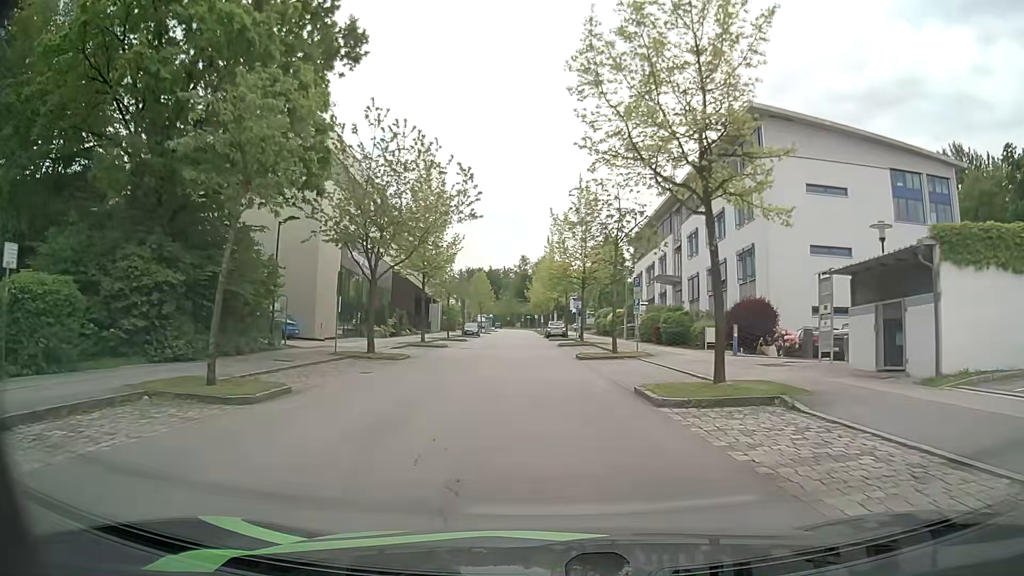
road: residential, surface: asphalt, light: Day
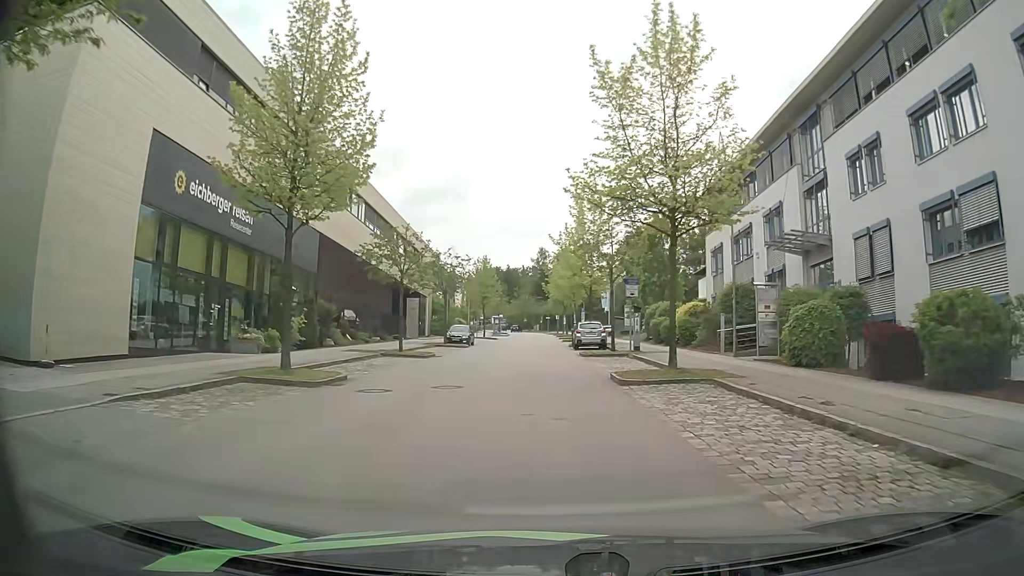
(0.0, +24.1) m; -1°
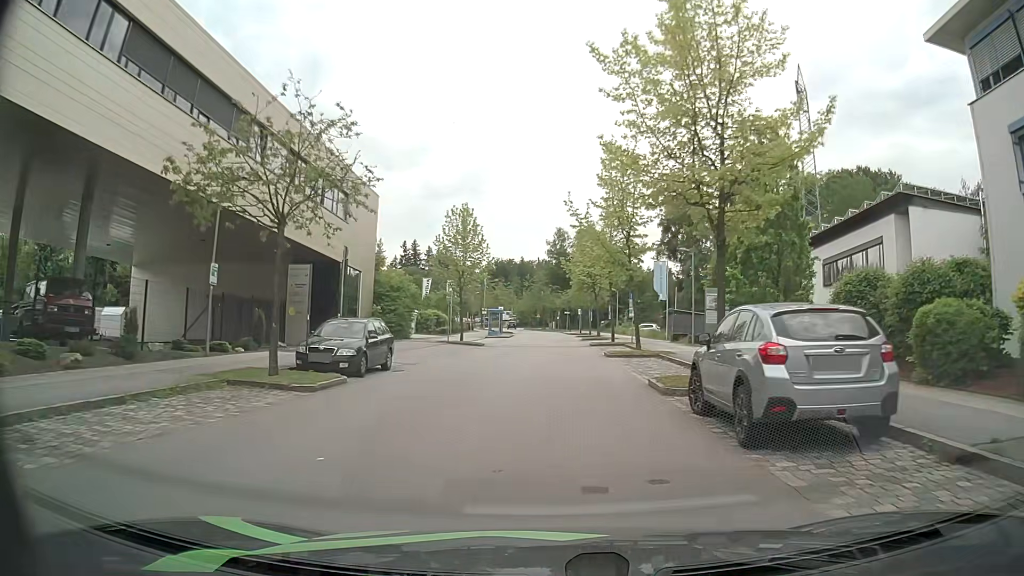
(-0.4, +30.5) m; -2°
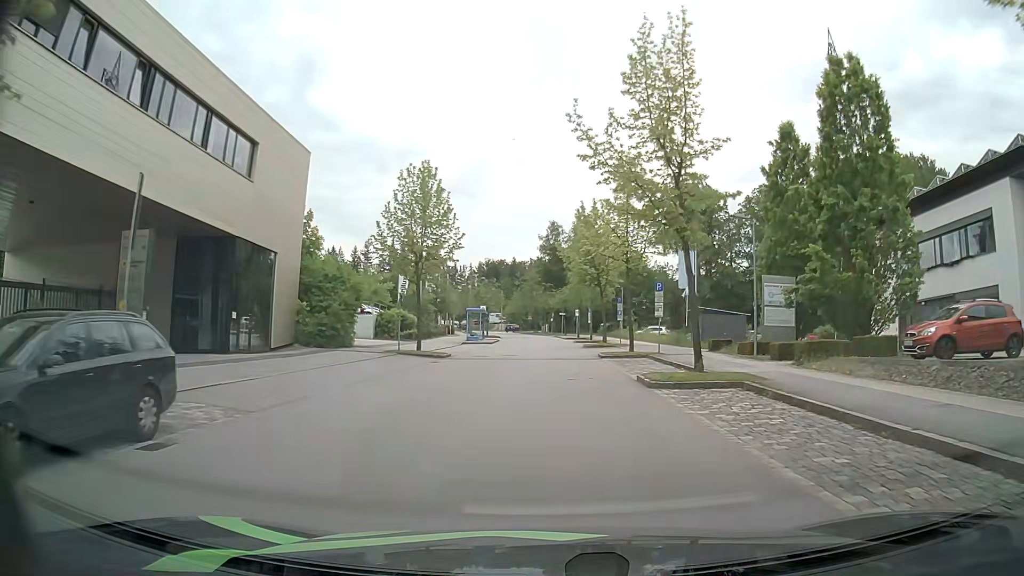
(+0.1, +12.2) m; +1°
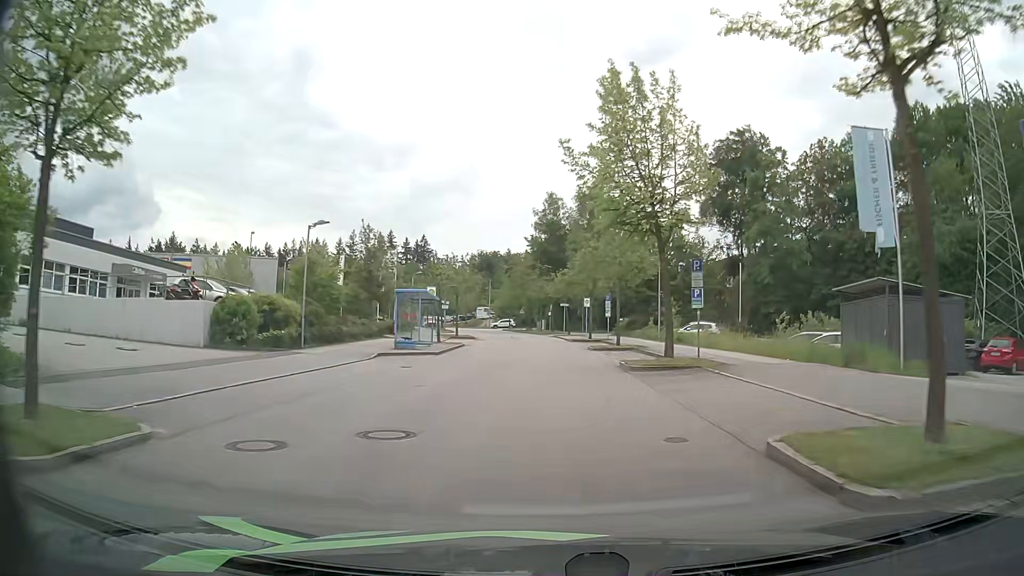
(0.0, +24.3) m; 0°
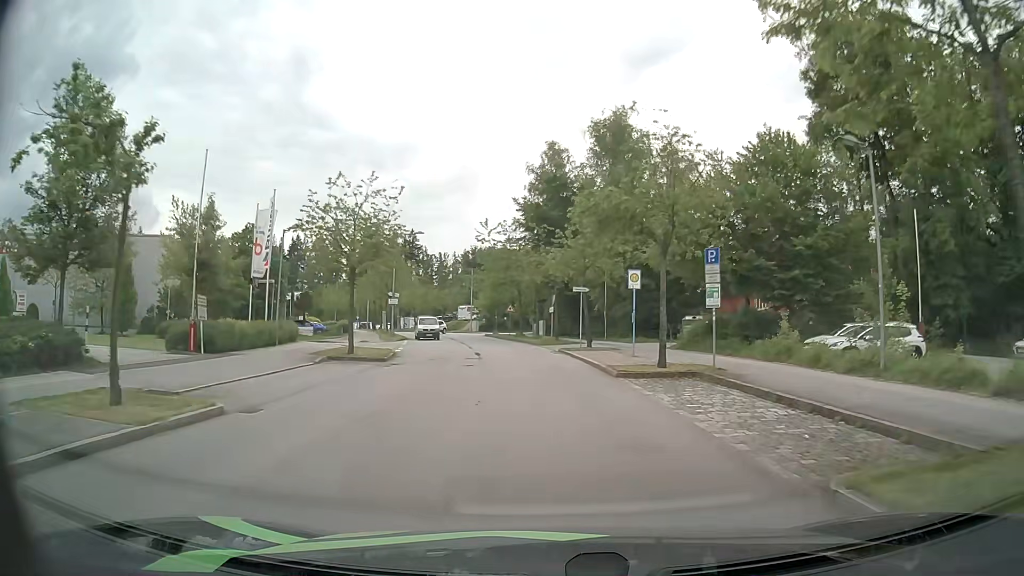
(+0.2, +29.9) m; 0°
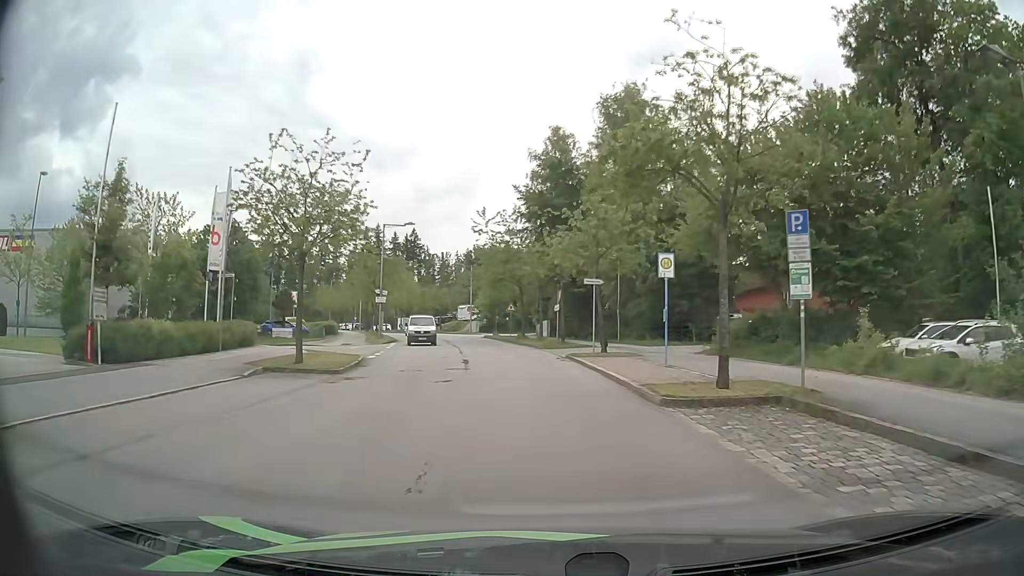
(0.0, +5.9) m; 0°
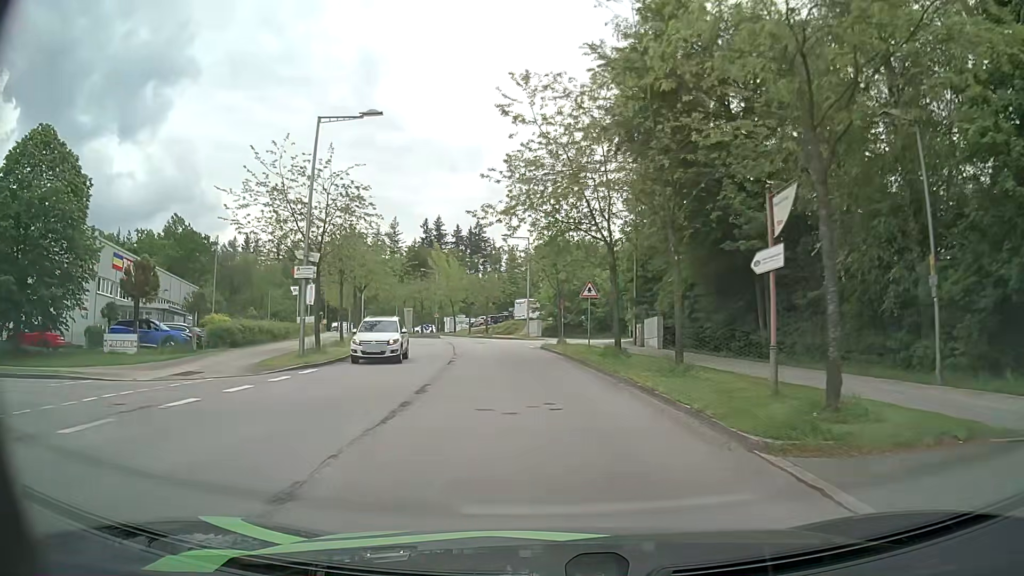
(-1.4, +29.1) m; -6°
(0, +10) (-1, +20) (-2, +30) (-3, +40) (-5, +50) (-7, +59) (-9, +69) (-12, +79) (-16, +88) (-19, +97) m
